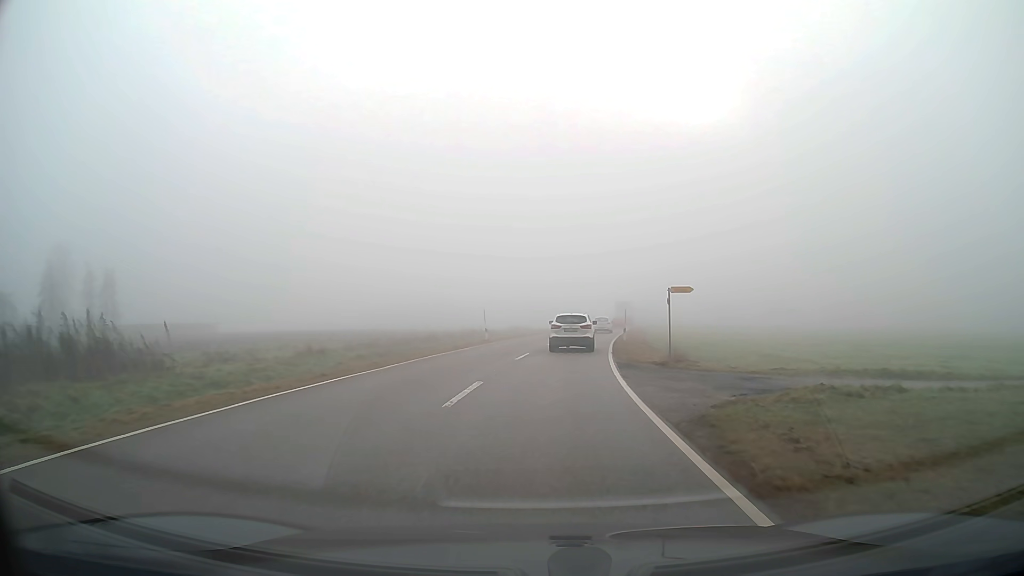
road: tertiary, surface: asphalt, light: Day
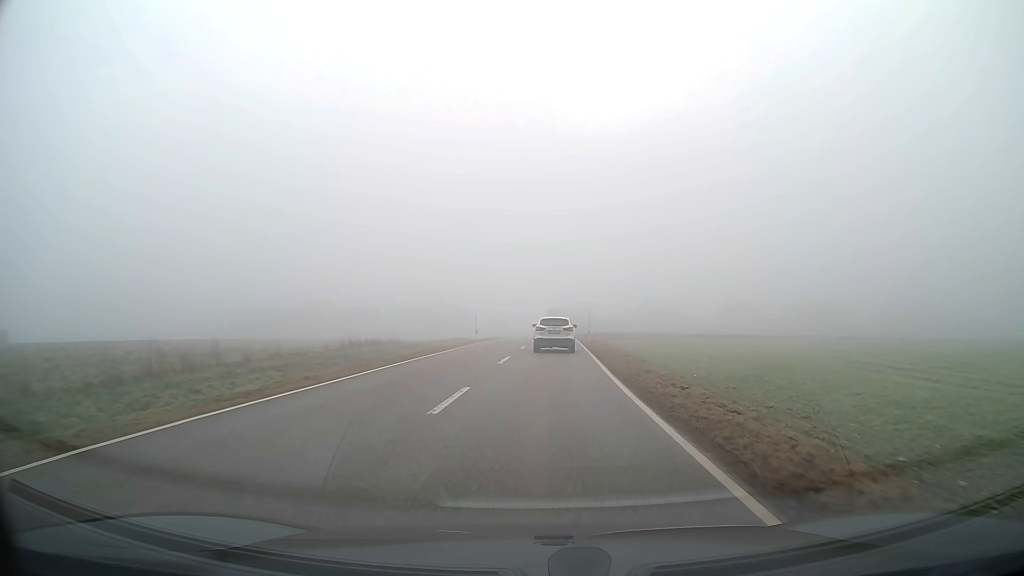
(+2.3, +35.8) m; +7°
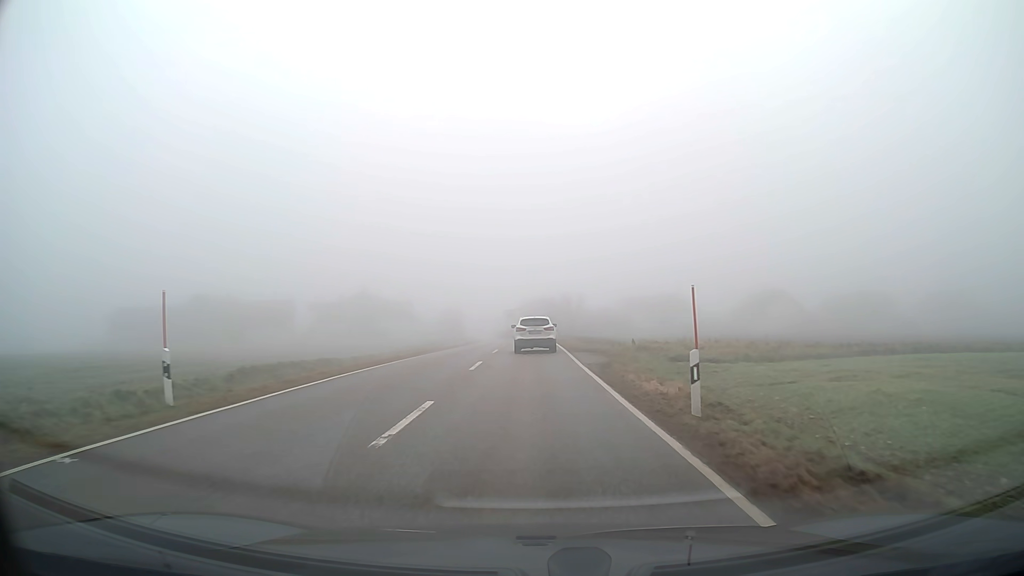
(+0.9, +38.2) m; +2°
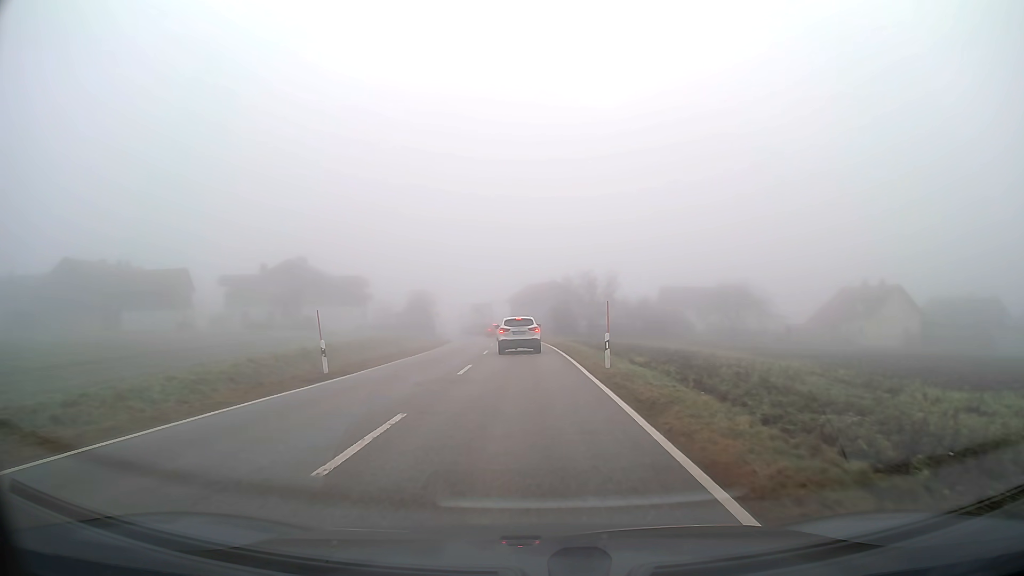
(0.0, +36.6) m; 0°
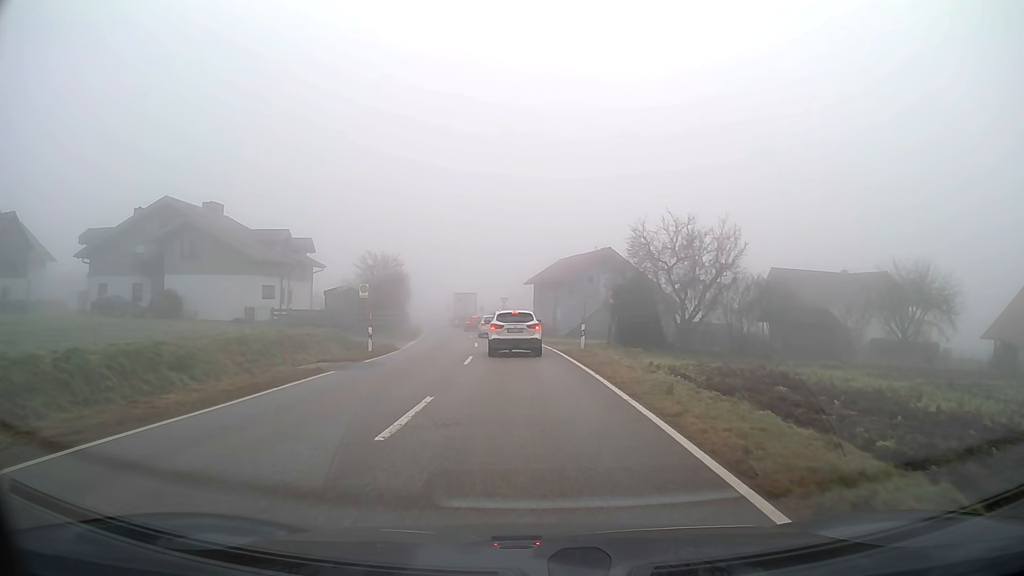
(-0.5, +33.7) m; -2°
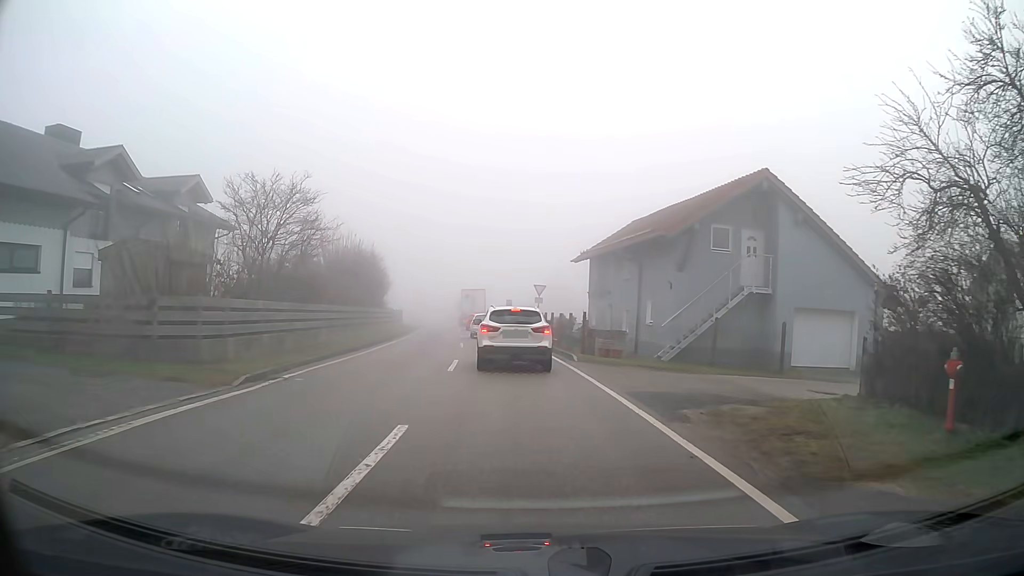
(-0.8, +26.6) m; -3°
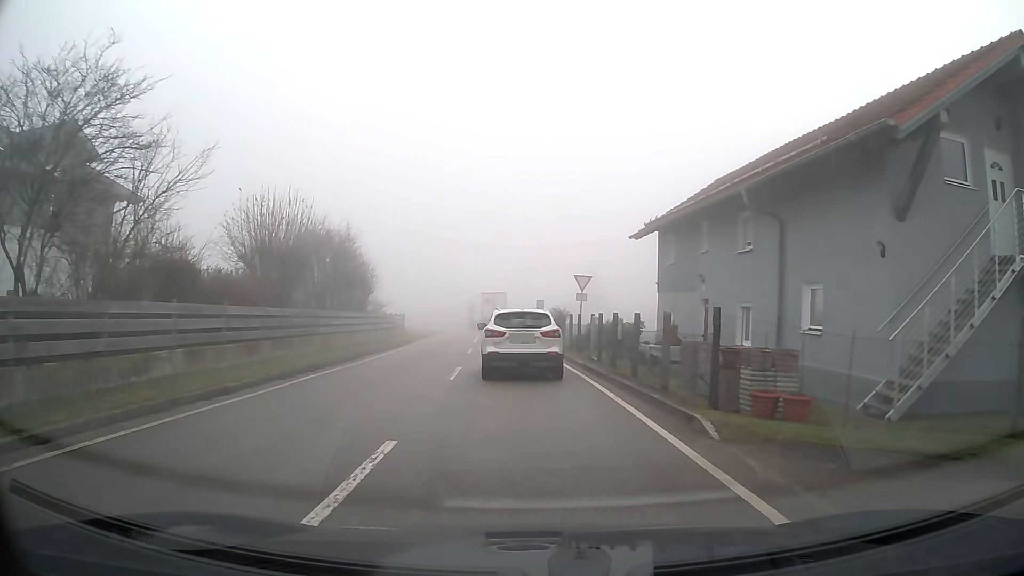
(-0.3, +12.7) m; -3°
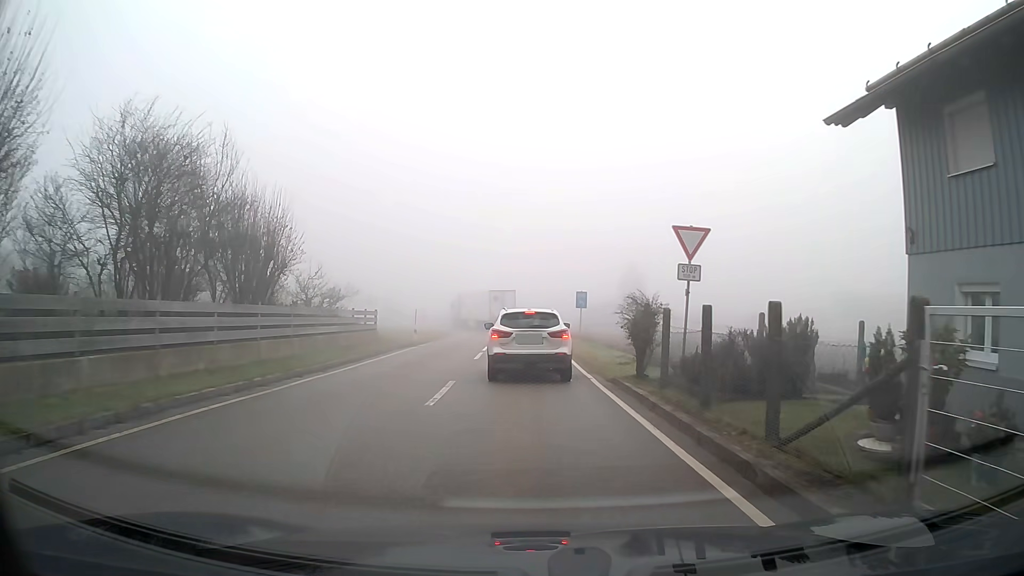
(-0.4, +16.3) m; -2°
(0, +10) (0, +20) (0, +30) (-1, +40) (-1, +50) (-2, +60) (-4, +70) (-8, +79) (-12, +88) (-15, +97) m
